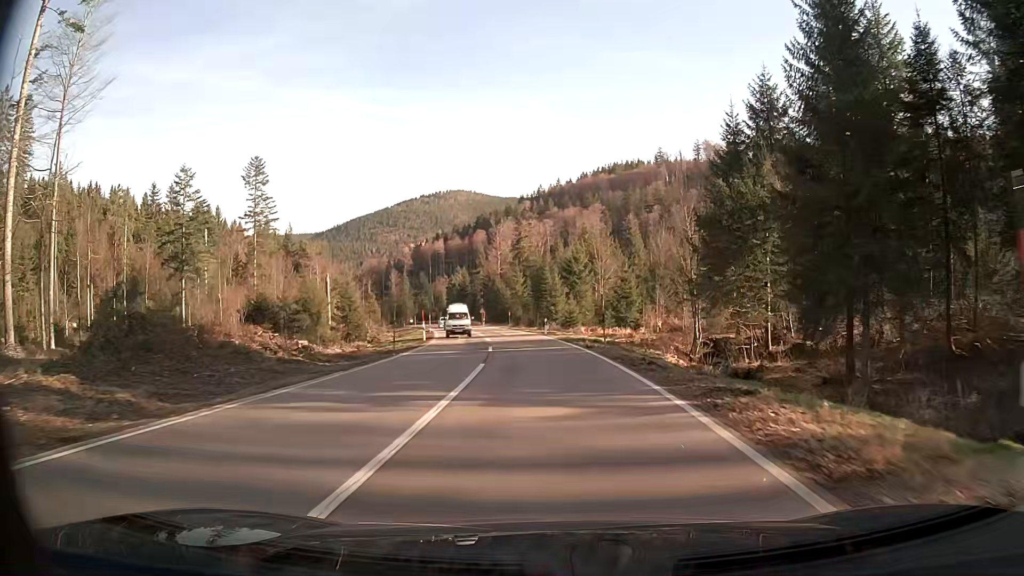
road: secondary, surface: asphalt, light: Day
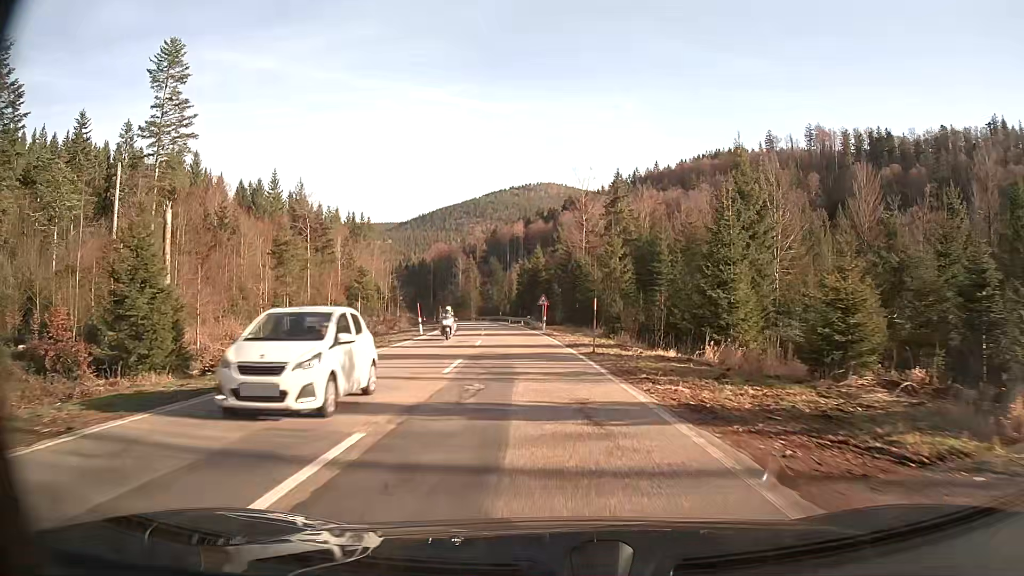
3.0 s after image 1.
(-3.1, +47.4) m; -8°
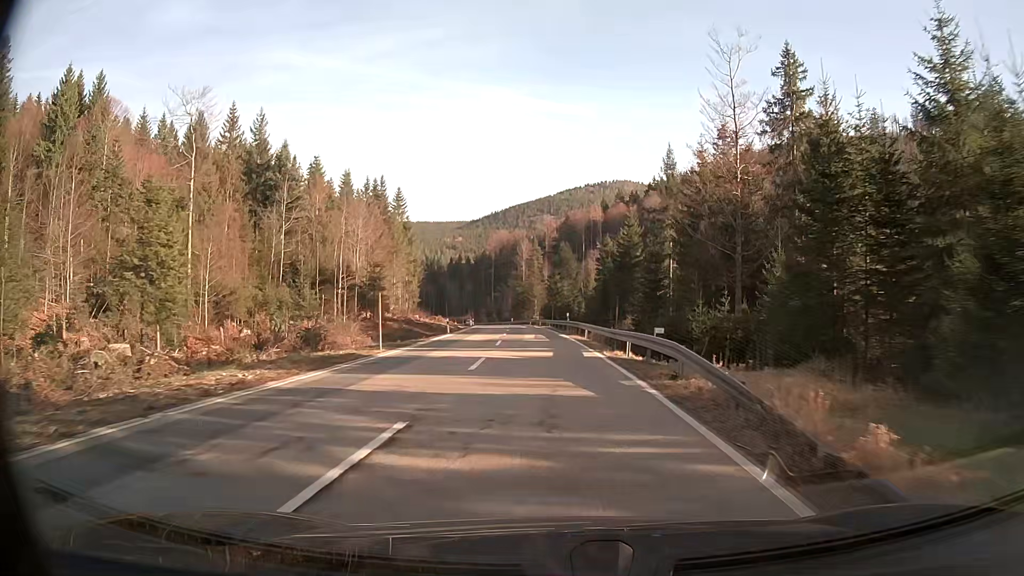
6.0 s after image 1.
(-2.9, +47.8) m; -6°
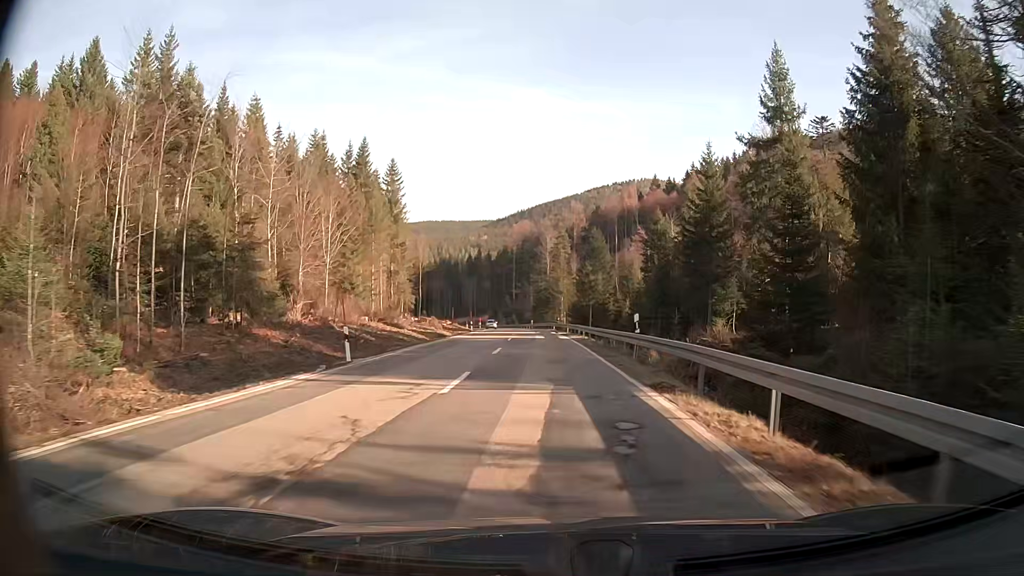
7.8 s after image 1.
(-0.6, +29.0) m; -2°
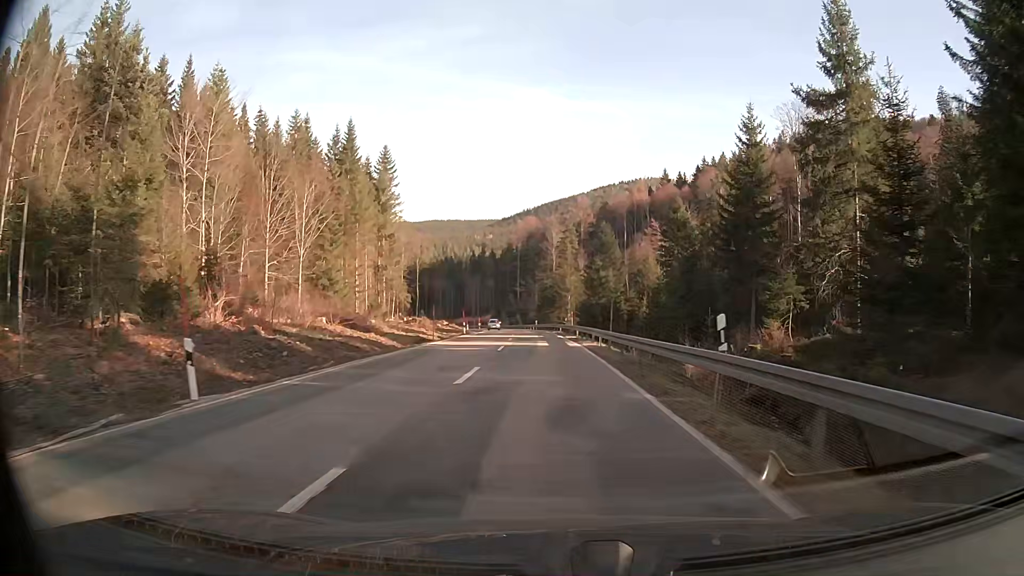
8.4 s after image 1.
(0.0, +9.7) m; 0°
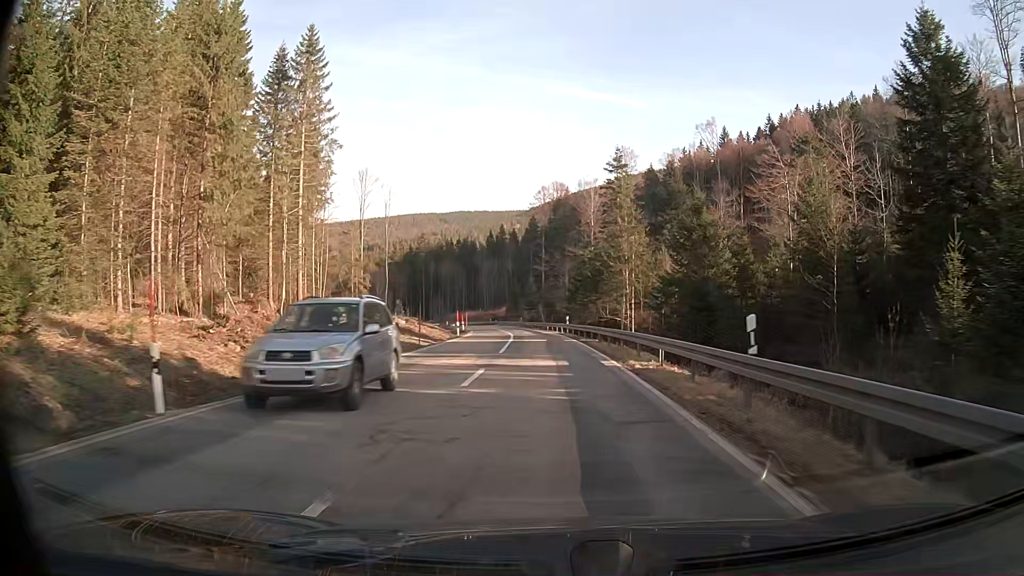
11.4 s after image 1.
(-1.3, +48.8) m; -2°
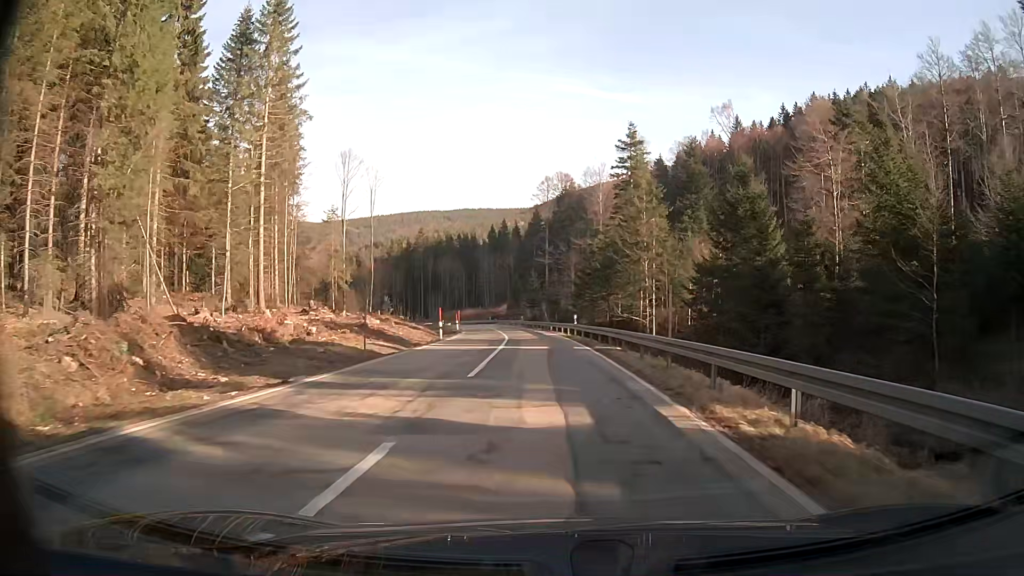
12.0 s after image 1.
(-0.1, +9.9) m; -1°
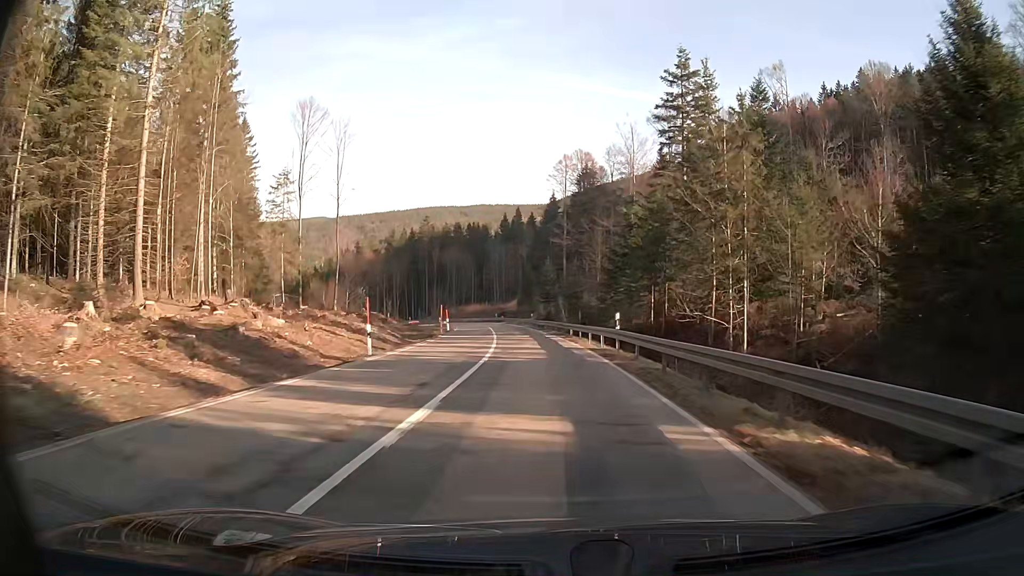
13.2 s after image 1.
(-0.3, +20.0) m; -2°
(0, +10) (0, +20) (-1, +30) (-2, +40) (-2, +50) (-3, +60) (-5, +70) (-6, +80) (-8, +89) (-11, +99) m
